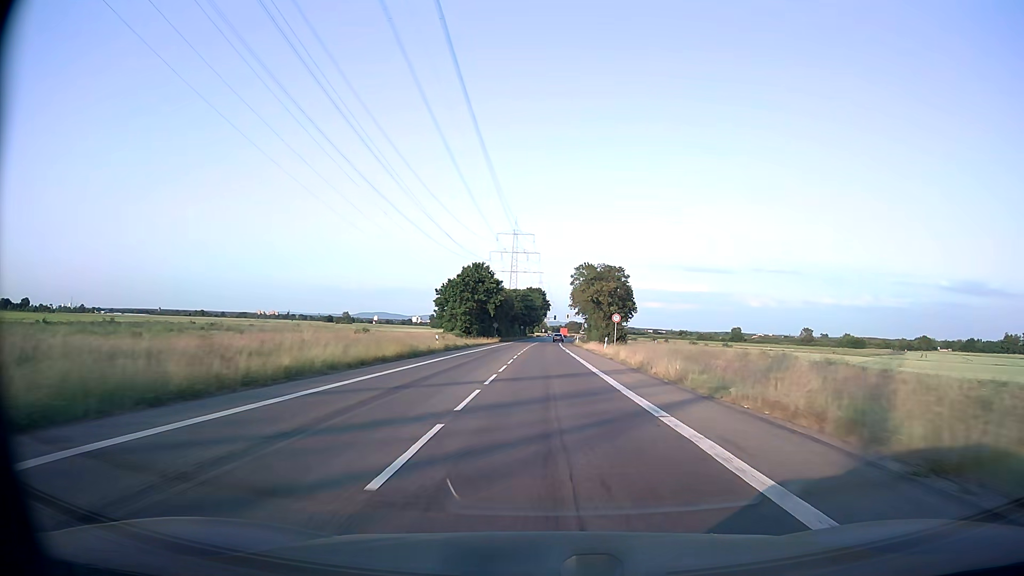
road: secondary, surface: asphalt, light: Day
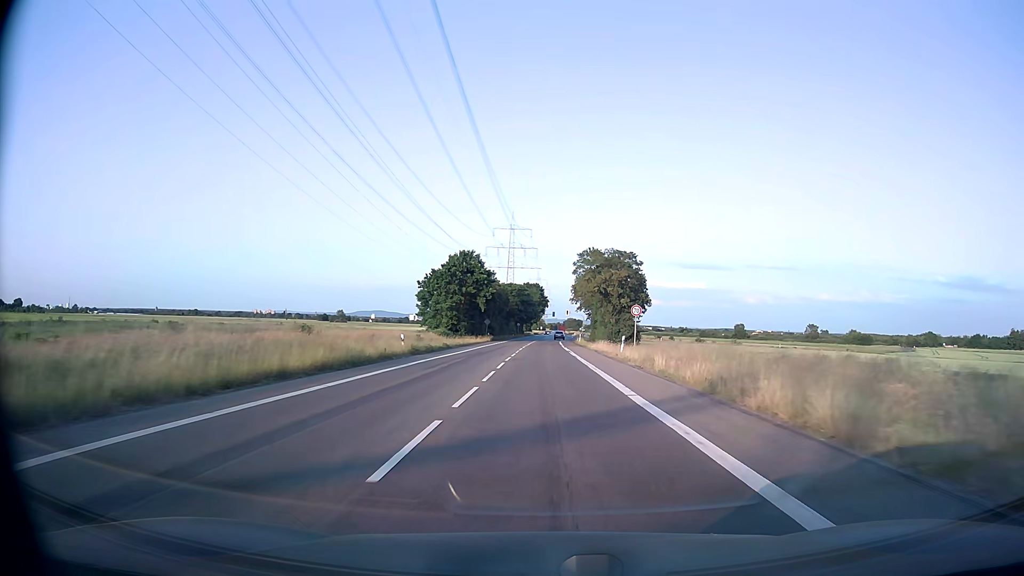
(0.0, +11.6) m; 0°
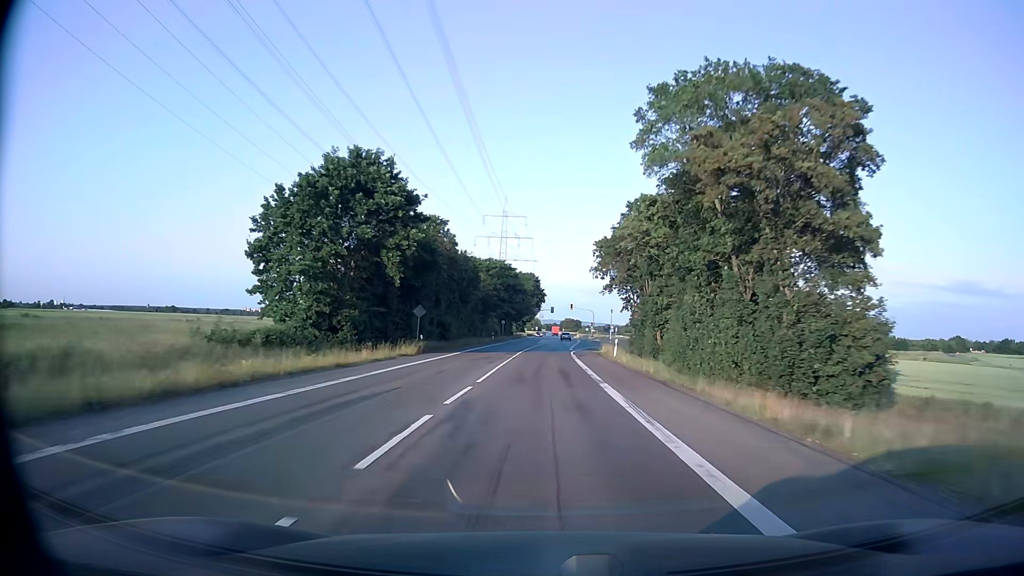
(+0.2, +46.6) m; 0°
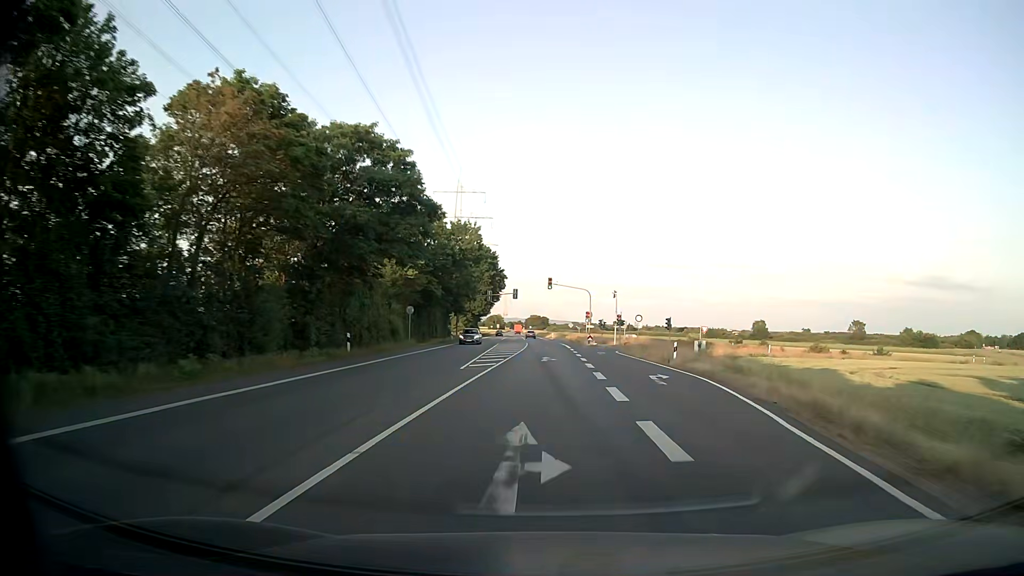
(+1.0, +58.6) m; +3°
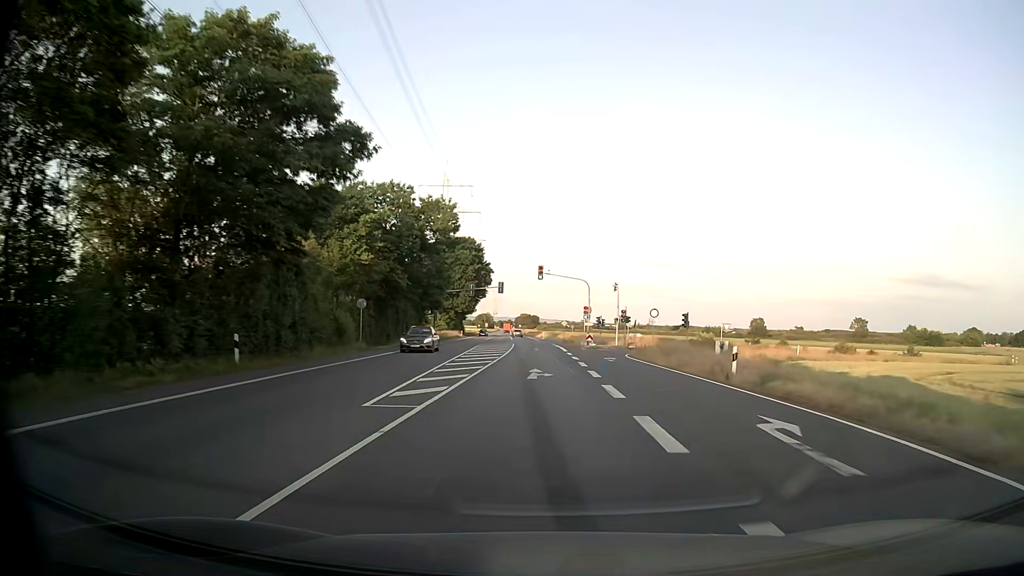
(+0.1, +11.8) m; +1°
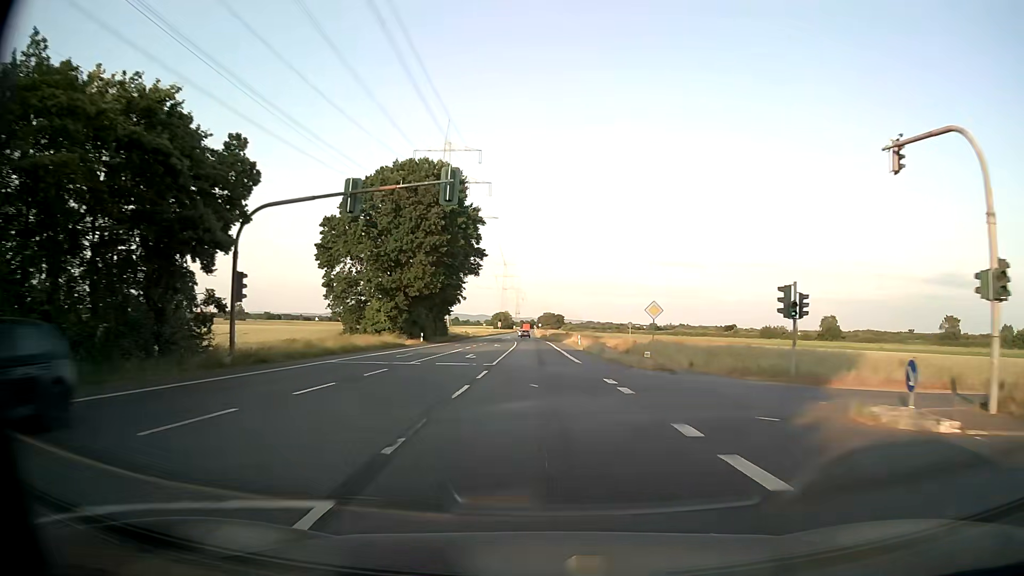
(-0.7, +58.5) m; -2°
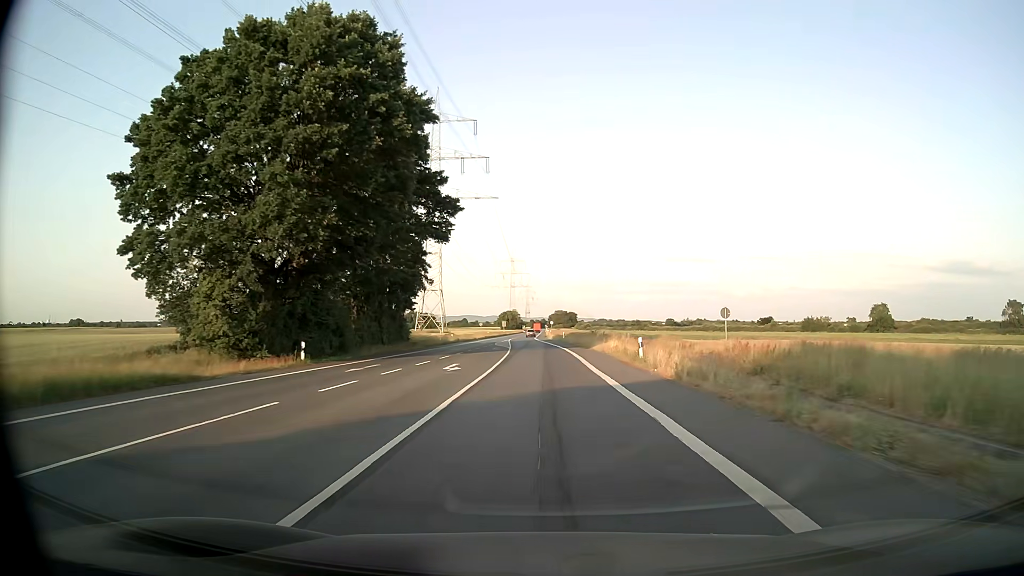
(-0.1, +34.5) m; -1°
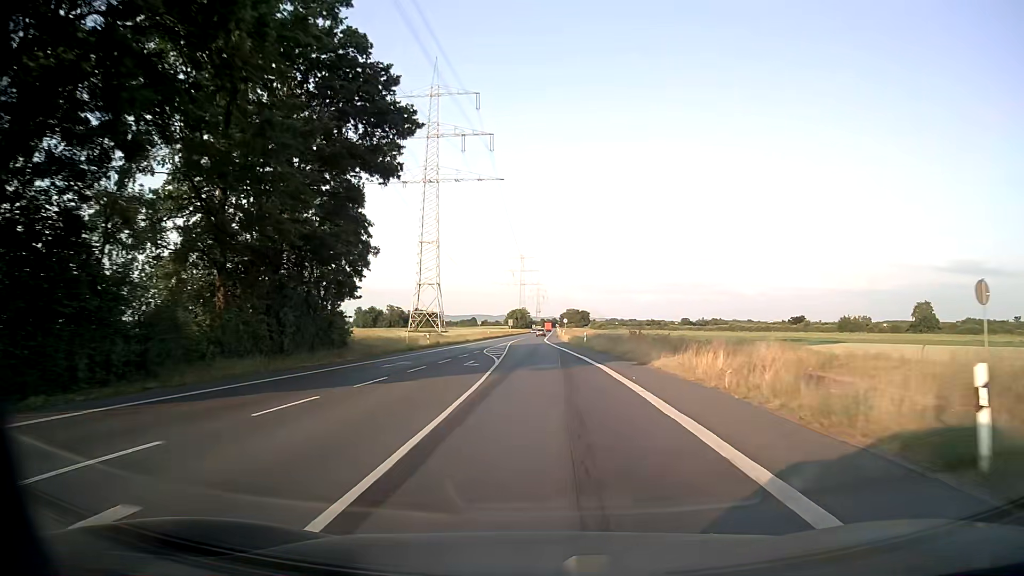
(-0.2, +22.8) m; -1°
(0, +10) (0, +20) (-1, +30) (-1, +40) (-1, +50) (-2, +60) (-2, +70) (-2, +80) (-2, +90) (-1, +100) m
